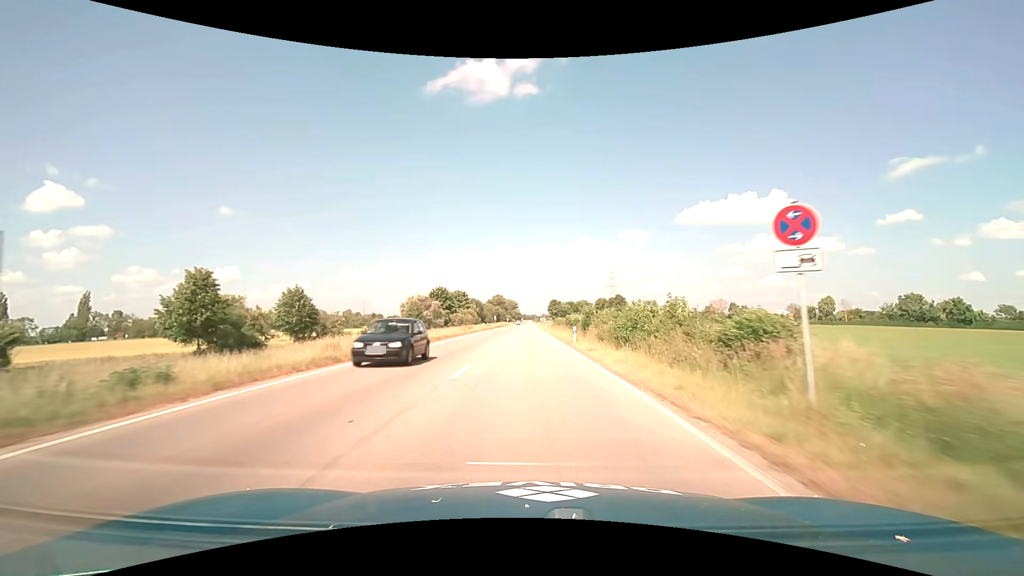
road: primary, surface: asphalt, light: Day
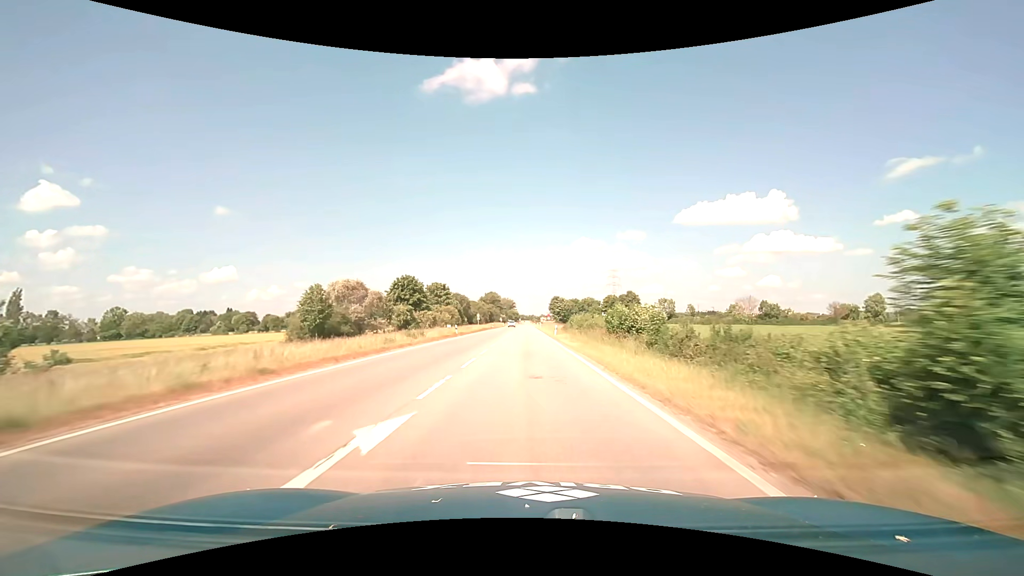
(0.0, +33.9) m; 0°
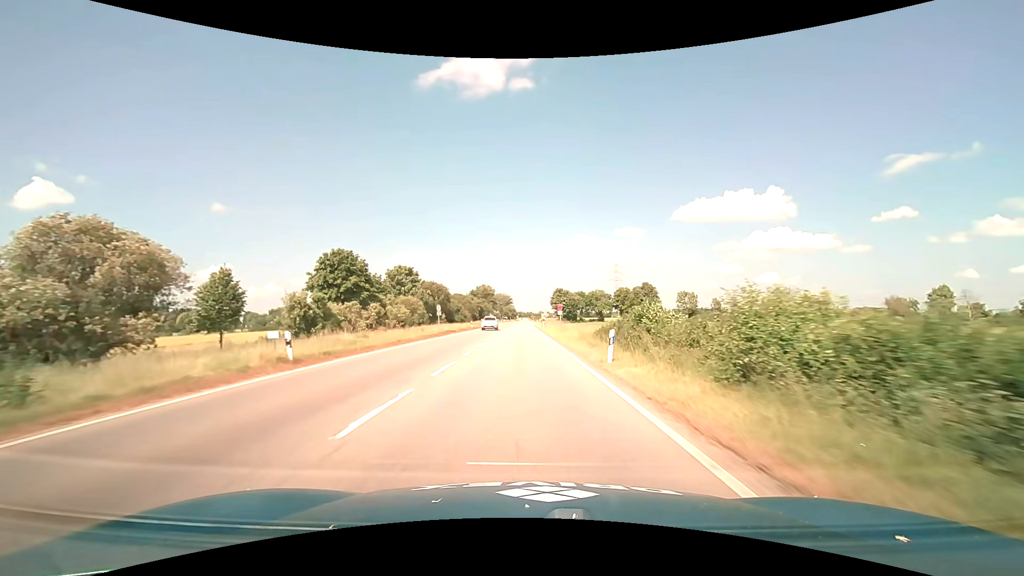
(0.0, +32.8) m; 0°
(0, +10) (0, +20) (0, +30) (0, +40) (0, +50) (0, +60) (0, +70) (-1, +80) (-1, +90) (-1, +100) m
